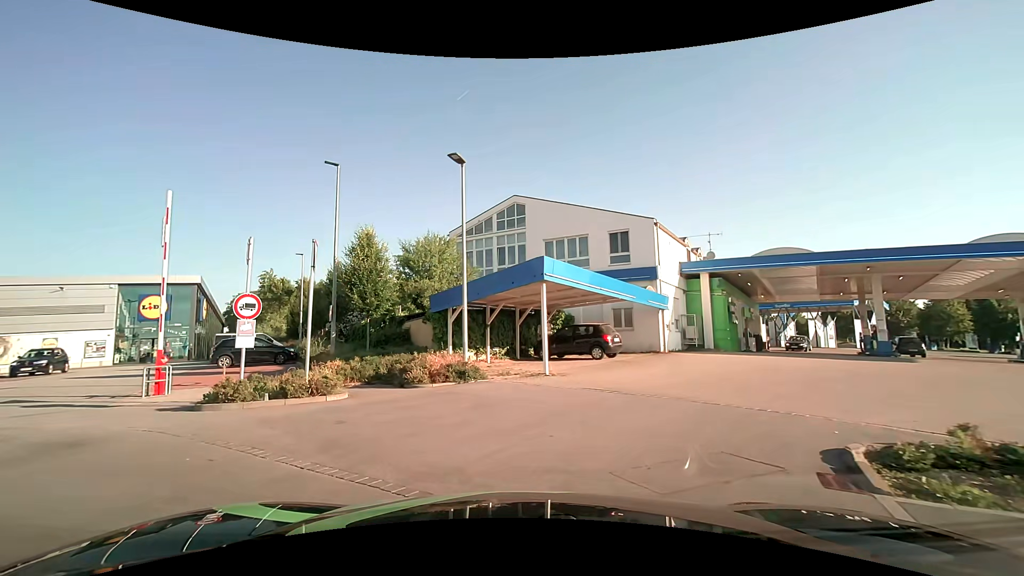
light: Day
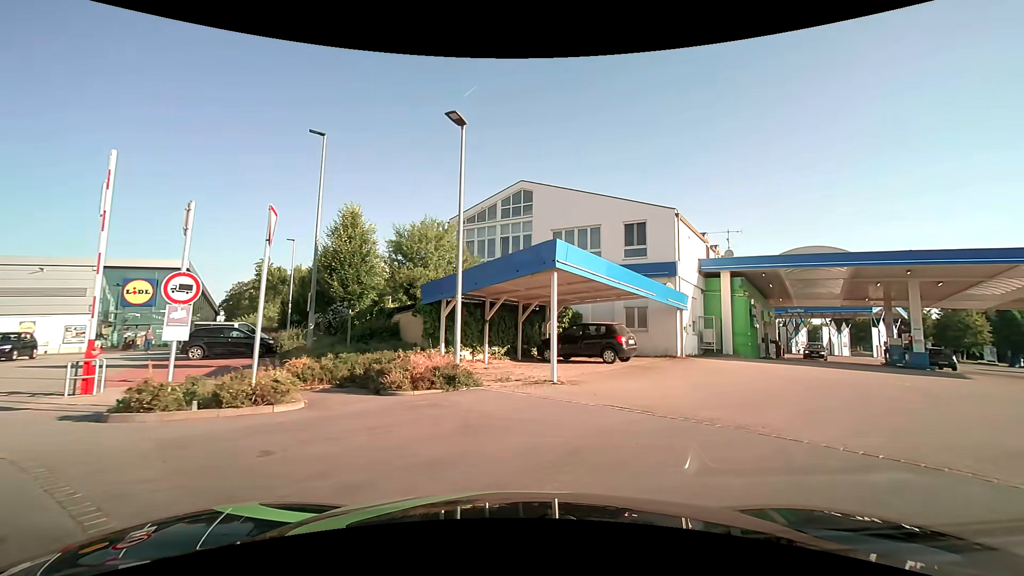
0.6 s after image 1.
(0.0, +2.4) m; 0°
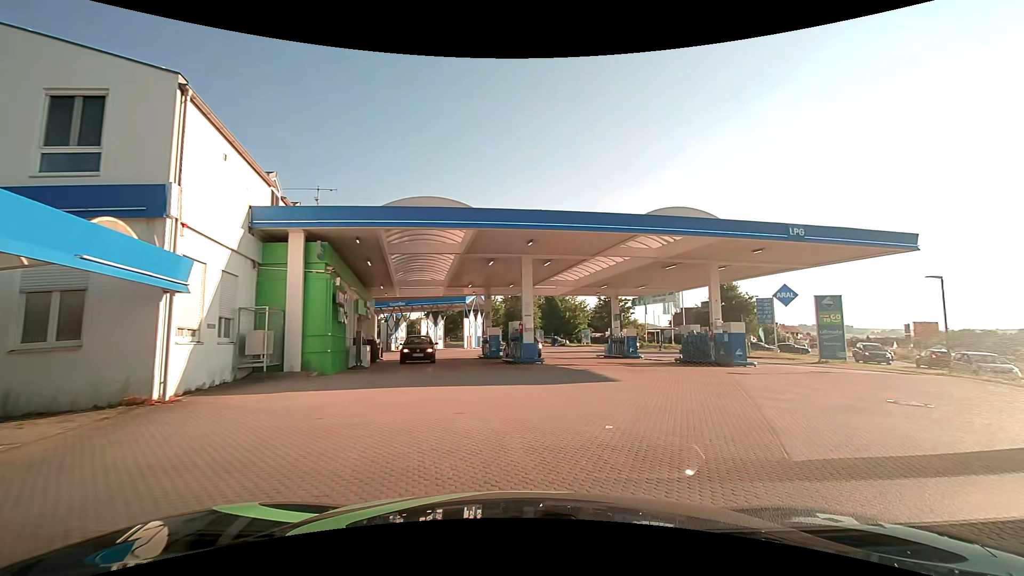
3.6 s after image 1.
(+4.8, +11.0) m; +44°
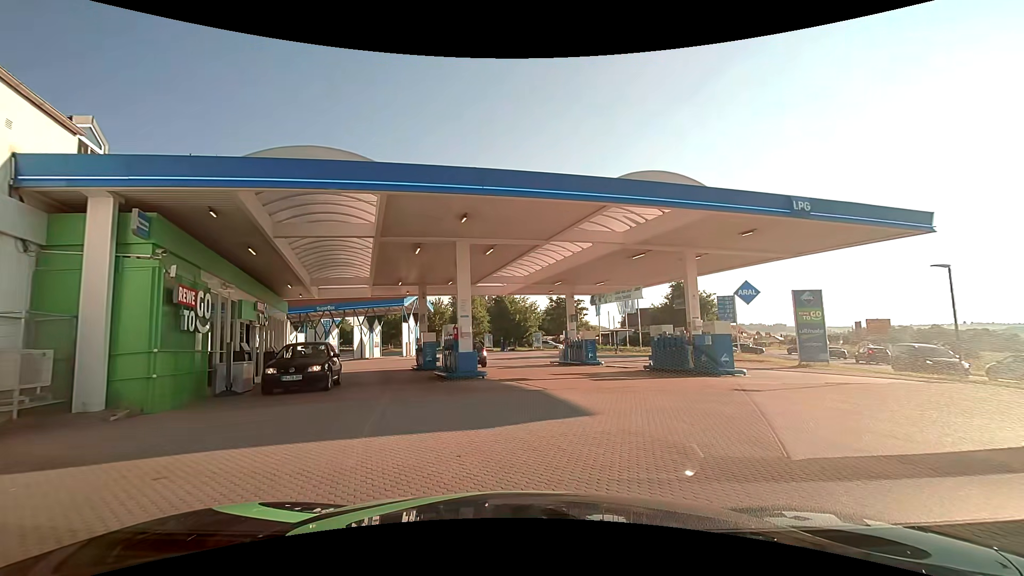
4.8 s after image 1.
(+0.4, +4.8) m; +6°
